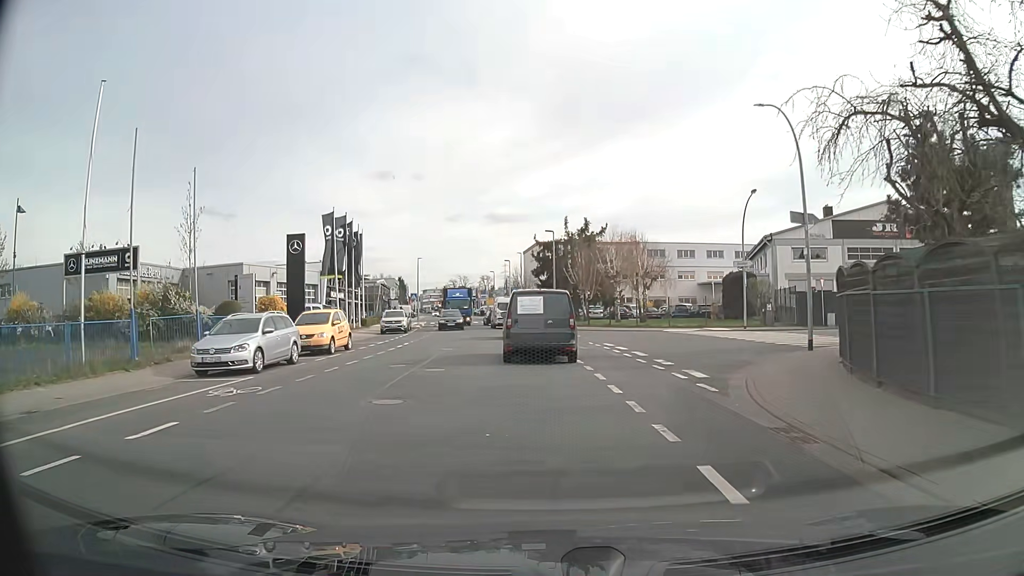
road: tertiary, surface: asphalt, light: Day
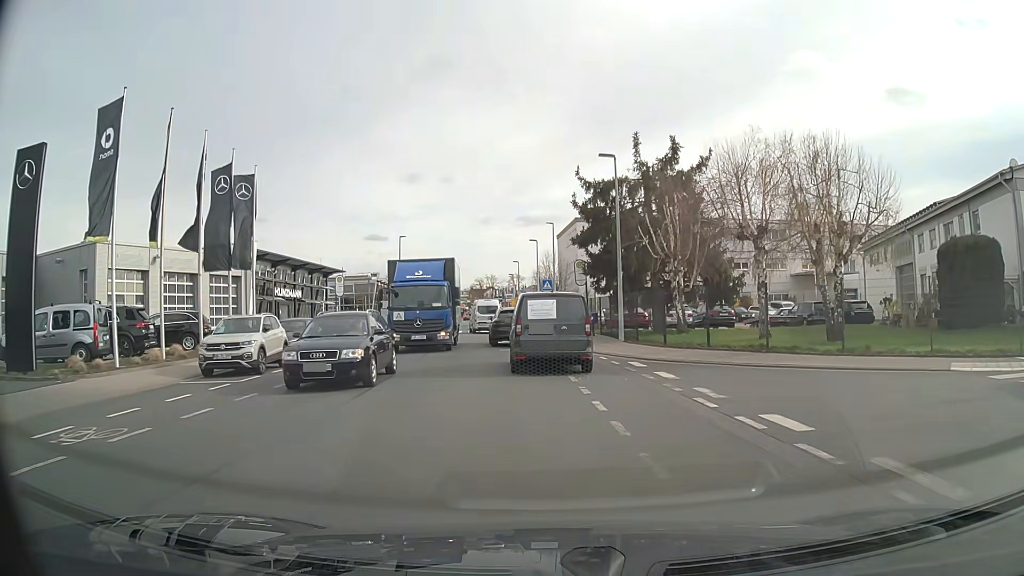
(-0.7, +27.3) m; -3°
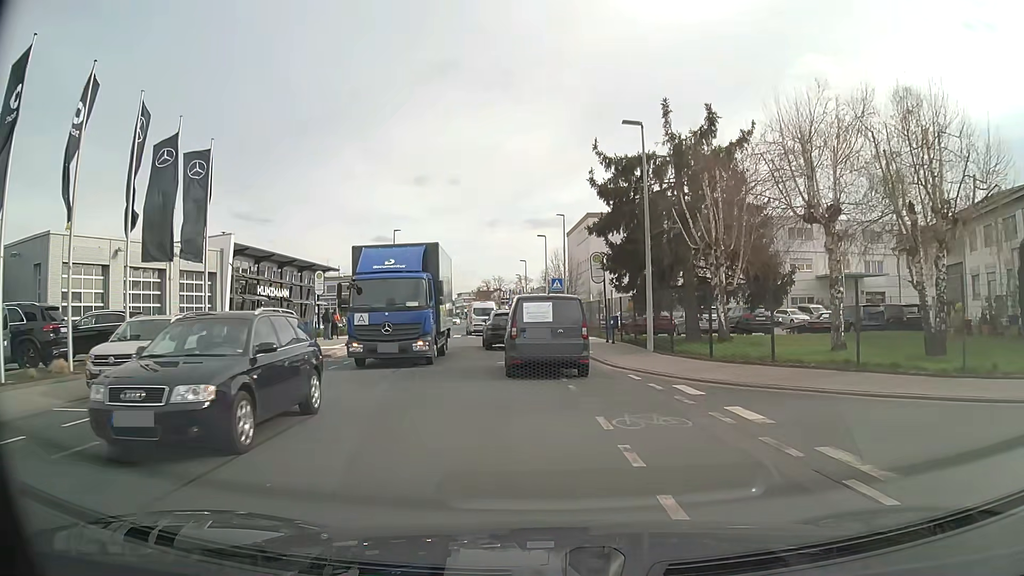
(0.0, +5.3) m; 0°
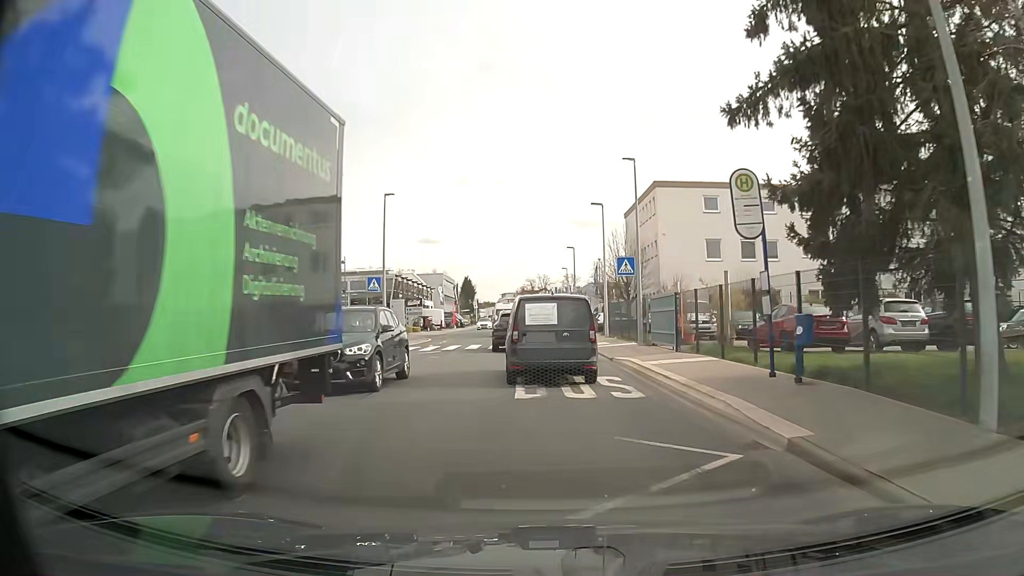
(-0.5, +15.7) m; -4°
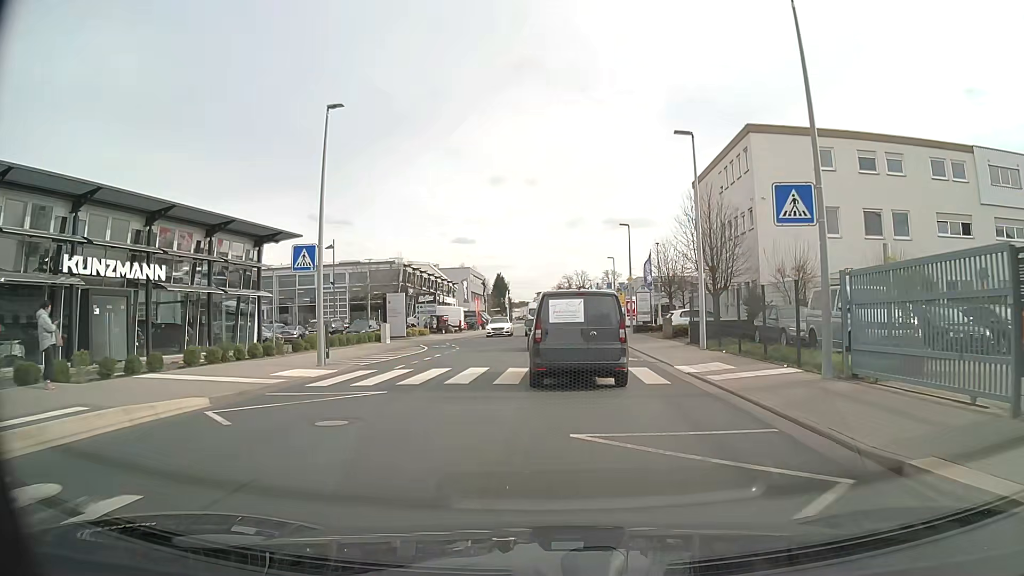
(-0.7, +15.2) m; -3°
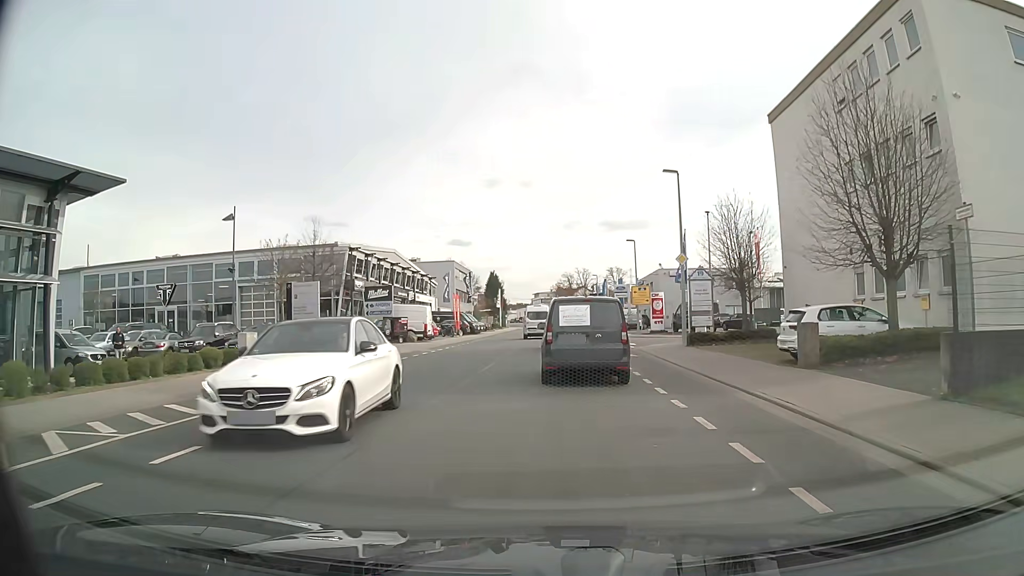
(-0.1, +18.3) m; -1°
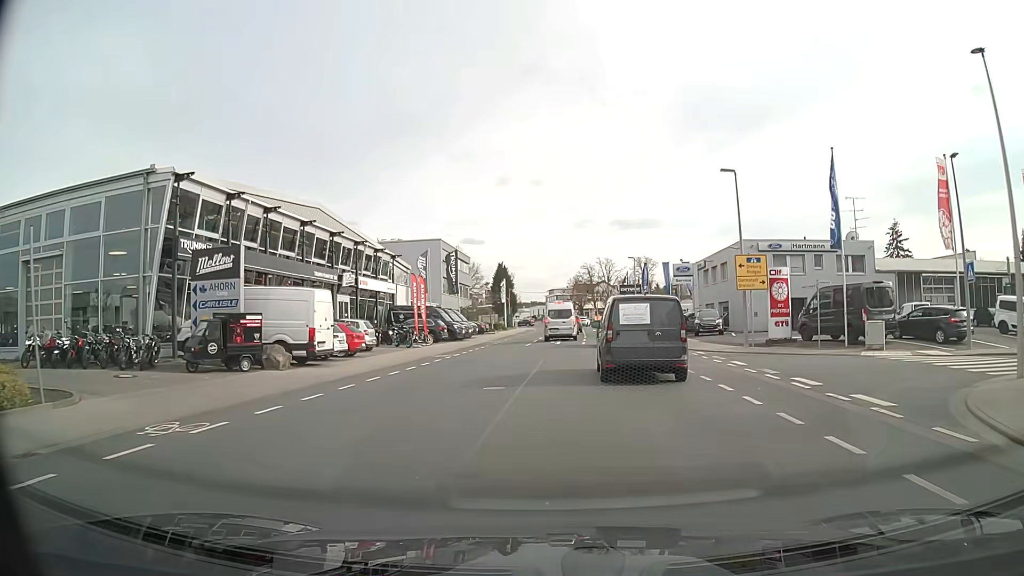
(-0.2, +26.4) m; -2°
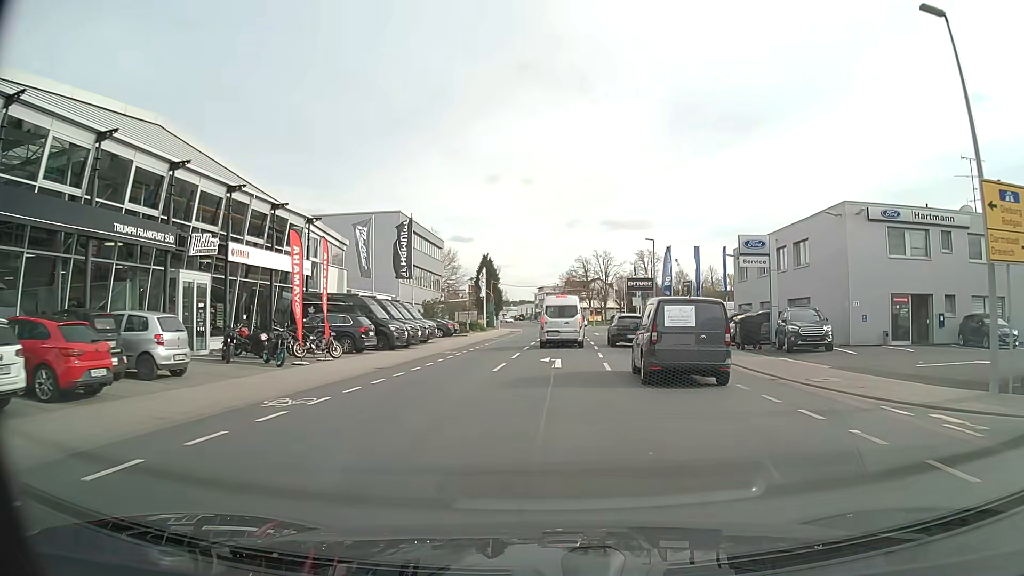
(+0.2, +17.8) m; +1°
(0, +10) (0, +20) (+1, +30) (+1, +40) (+2, +50) (+2, +60) (+3, +70) (+3, +80) (+4, +90) (+5, +100) m
